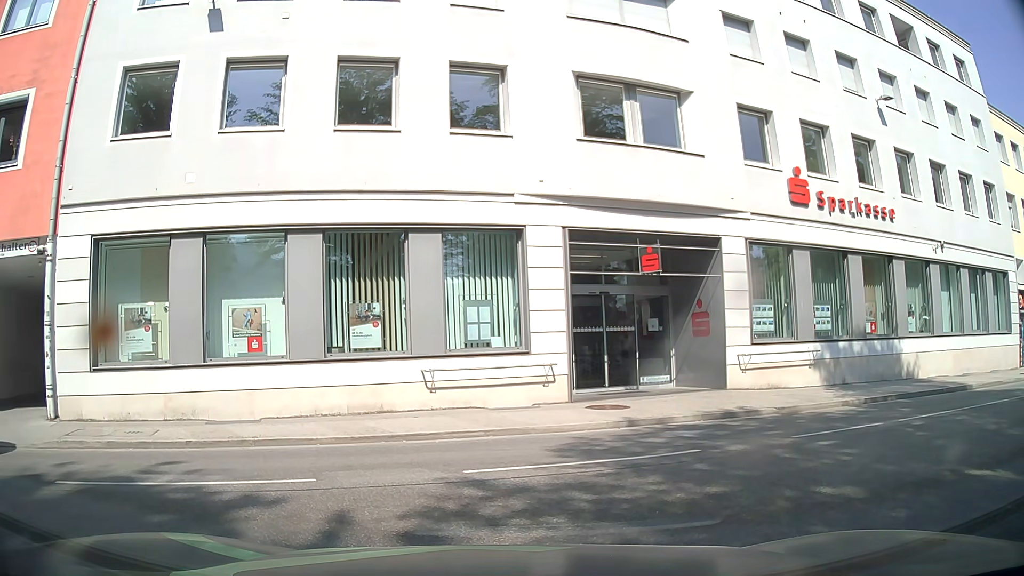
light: Day
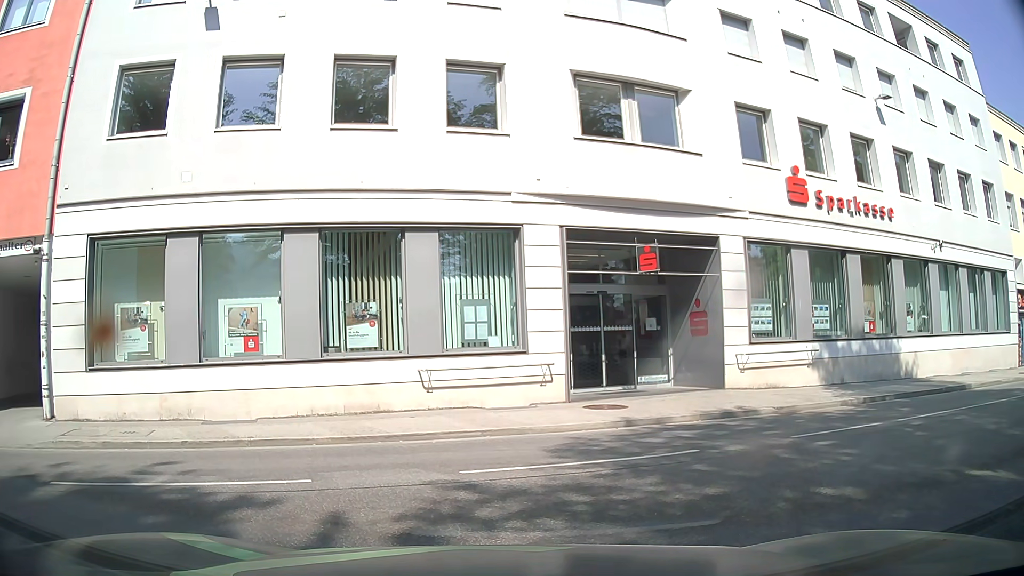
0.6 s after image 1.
(0.0, +0.1) m; 0°
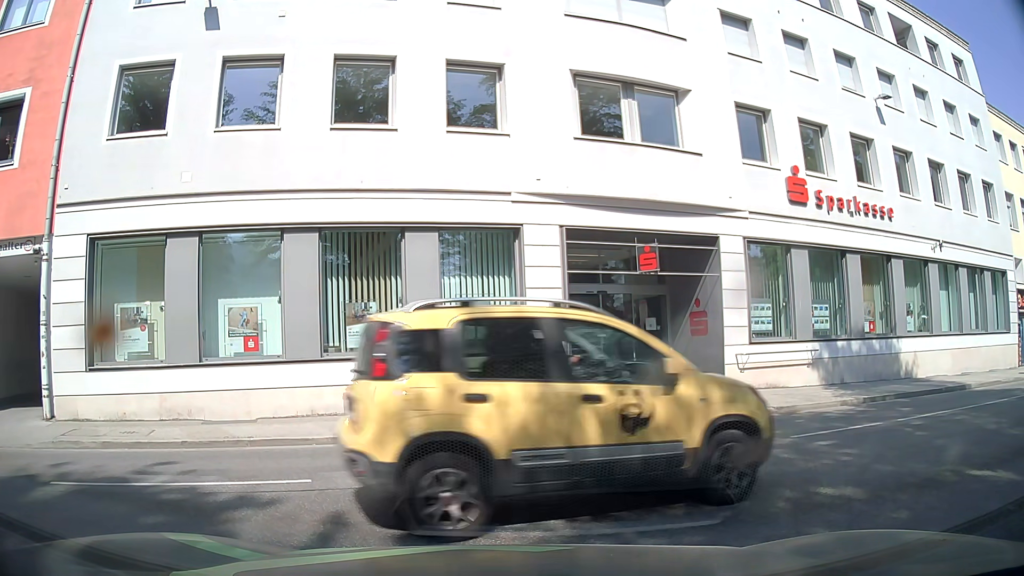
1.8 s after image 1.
(0.0, 0.0) m; 0°
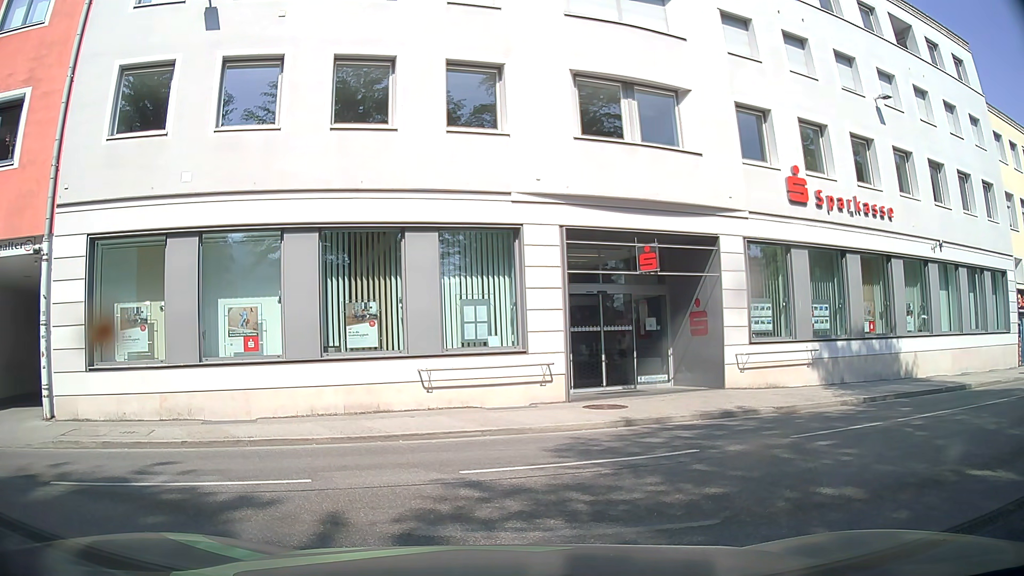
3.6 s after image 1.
(0.0, 0.0) m; 0°
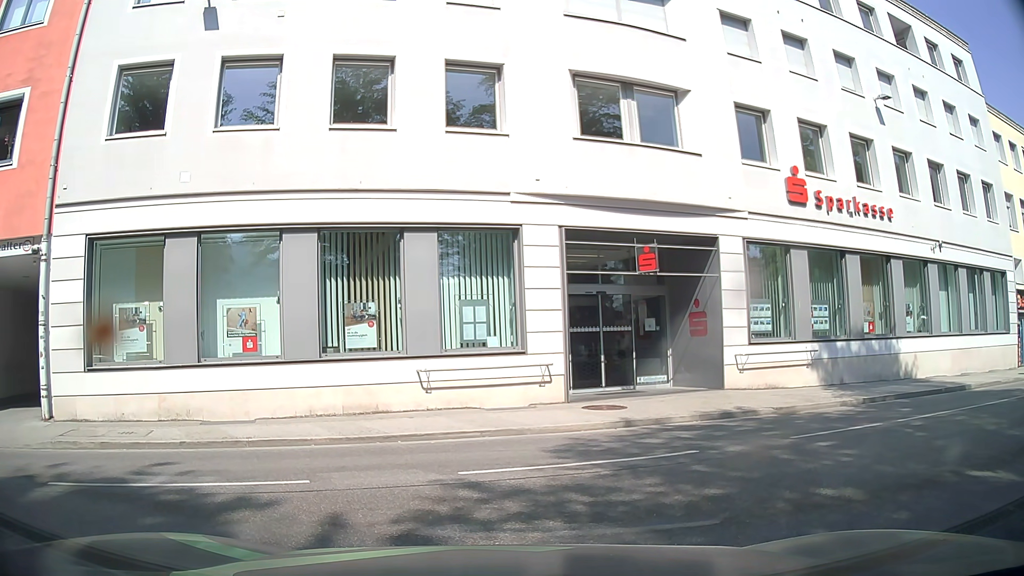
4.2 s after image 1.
(0.0, 0.0) m; 0°
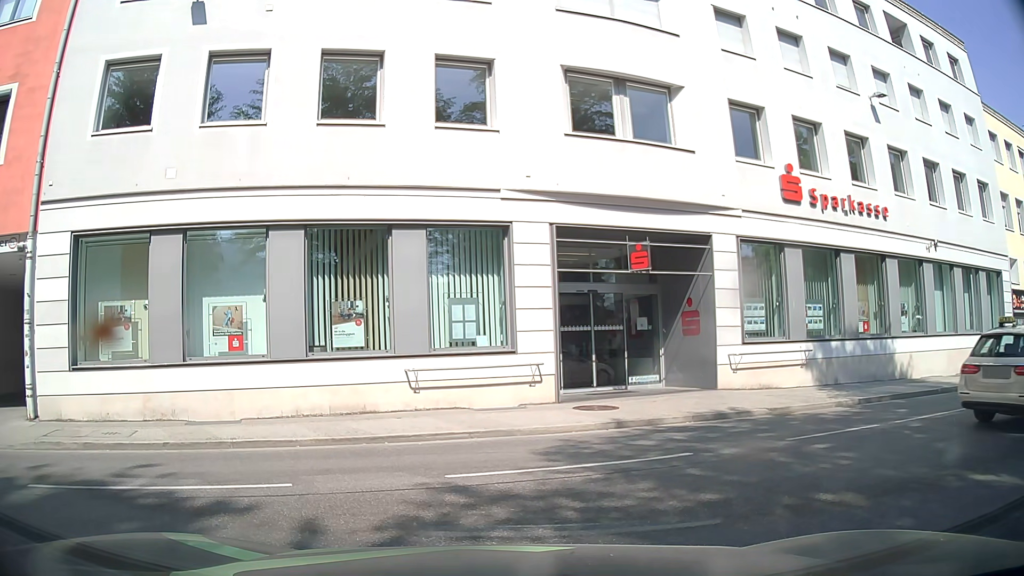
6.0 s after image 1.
(0.0, +0.3) m; 0°
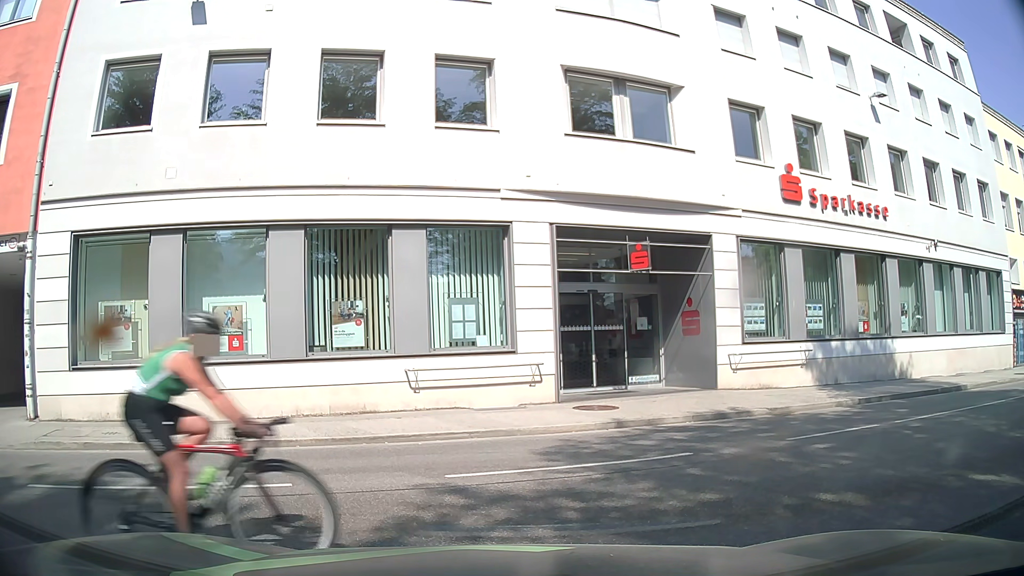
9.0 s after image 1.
(0.0, 0.0) m; 0°
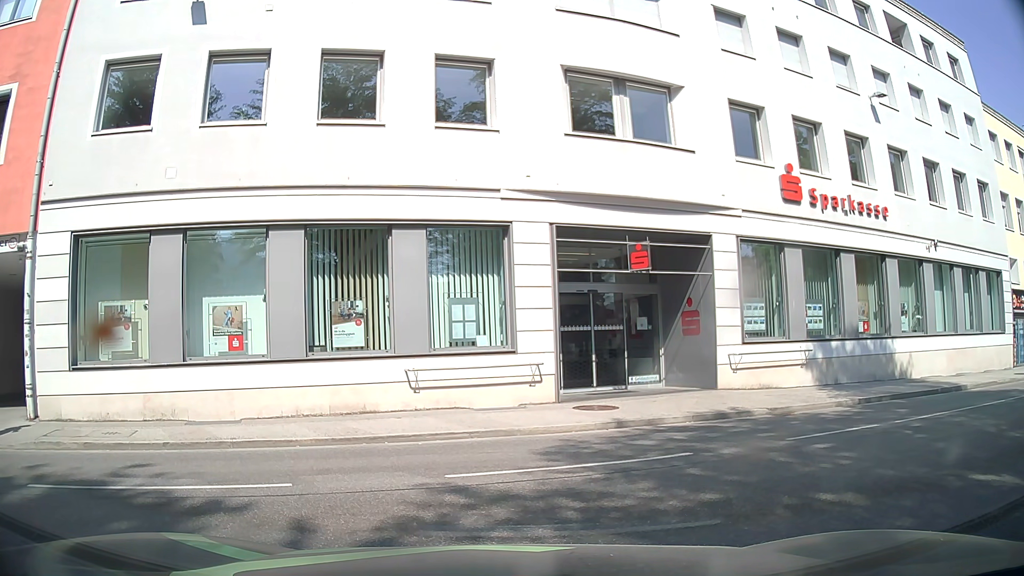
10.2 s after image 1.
(0.0, 0.0) m; 0°
